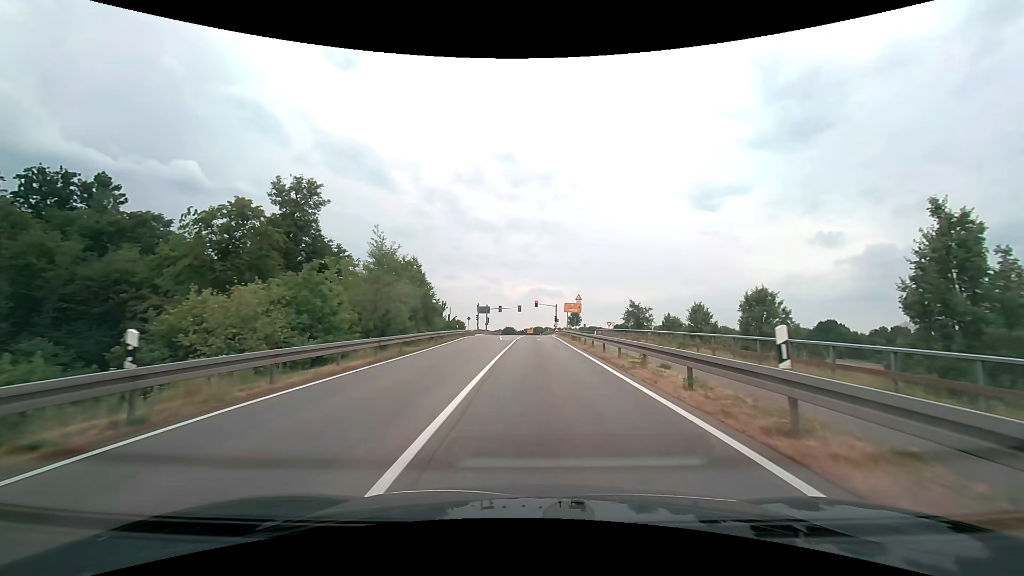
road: secondary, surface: asphalt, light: Day
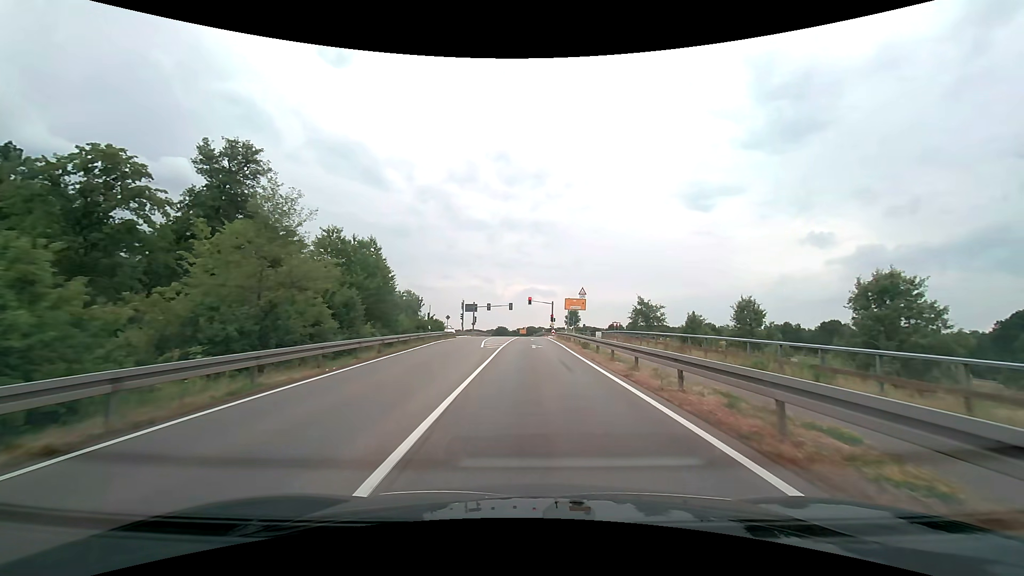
(+0.1, +11.9) m; +1°
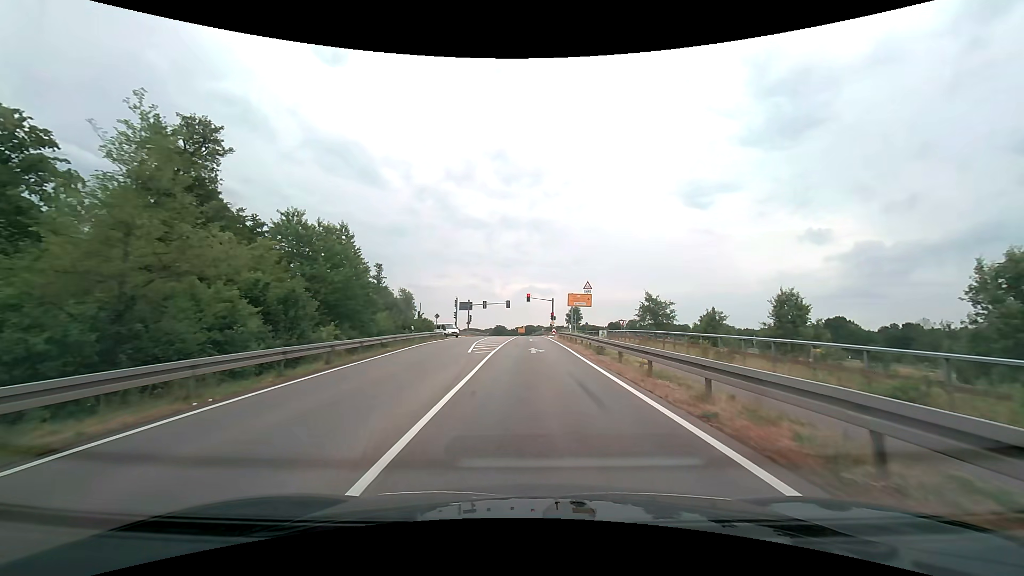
(0.0, +5.8) m; 0°
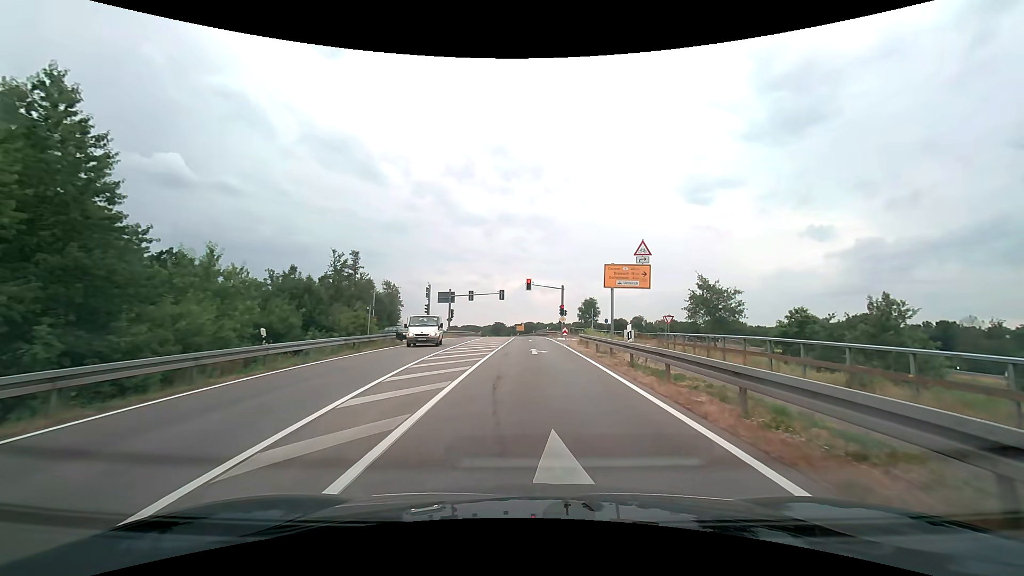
(0.0, +21.0) m; 0°
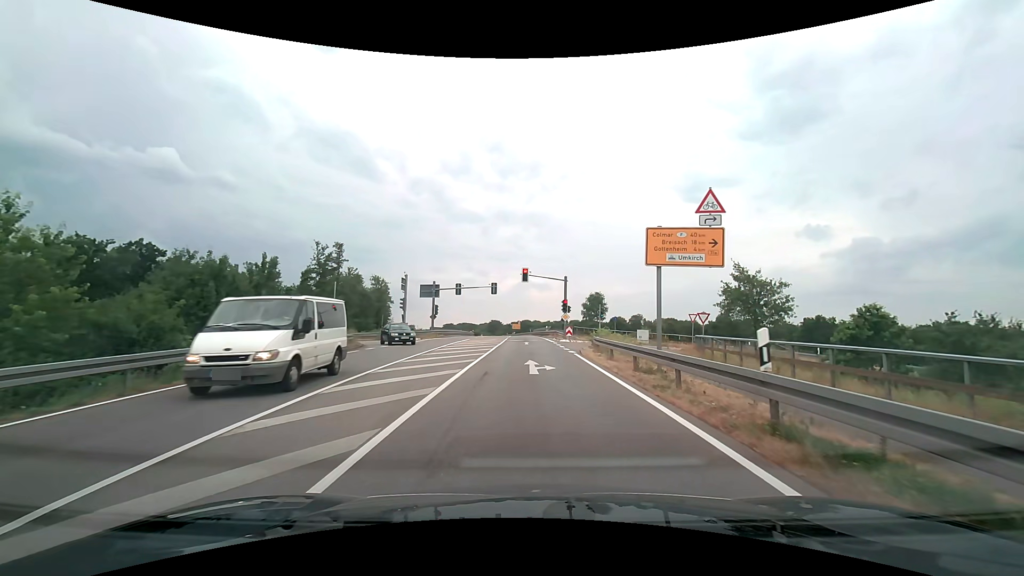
(0.0, +9.0) m; 0°
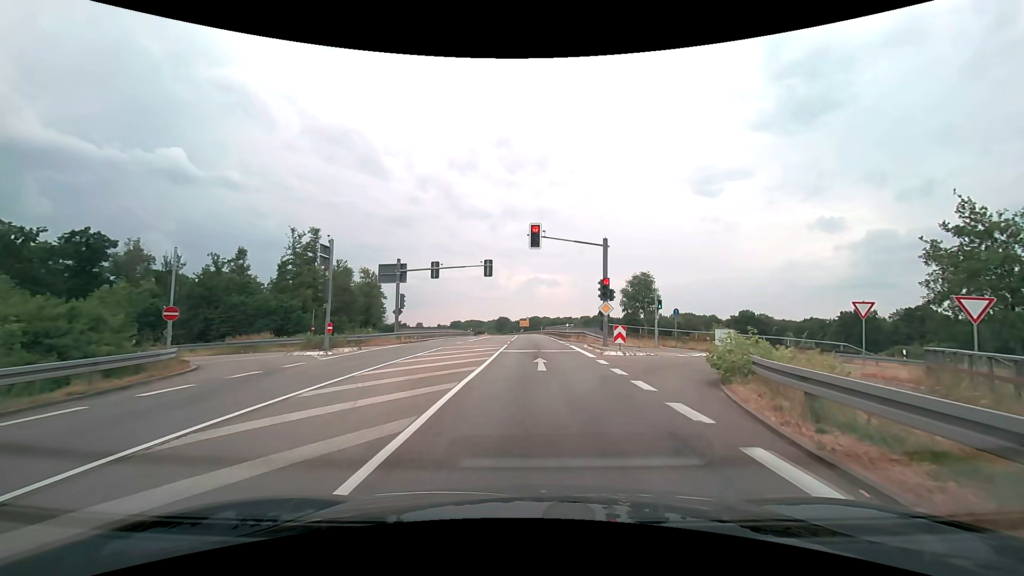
(-0.1, +19.0) m; -1°
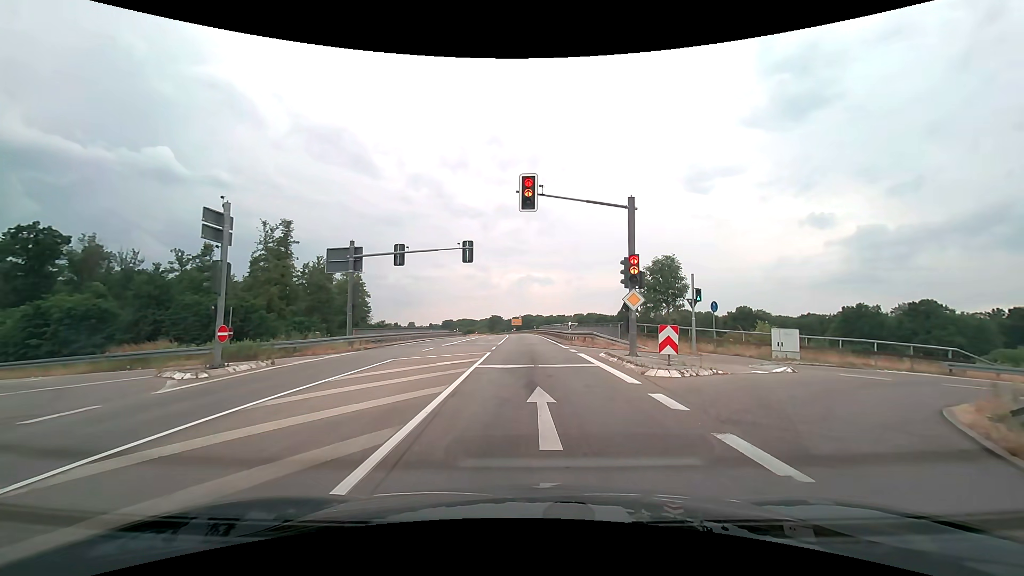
(0.0, +8.4) m; 0°
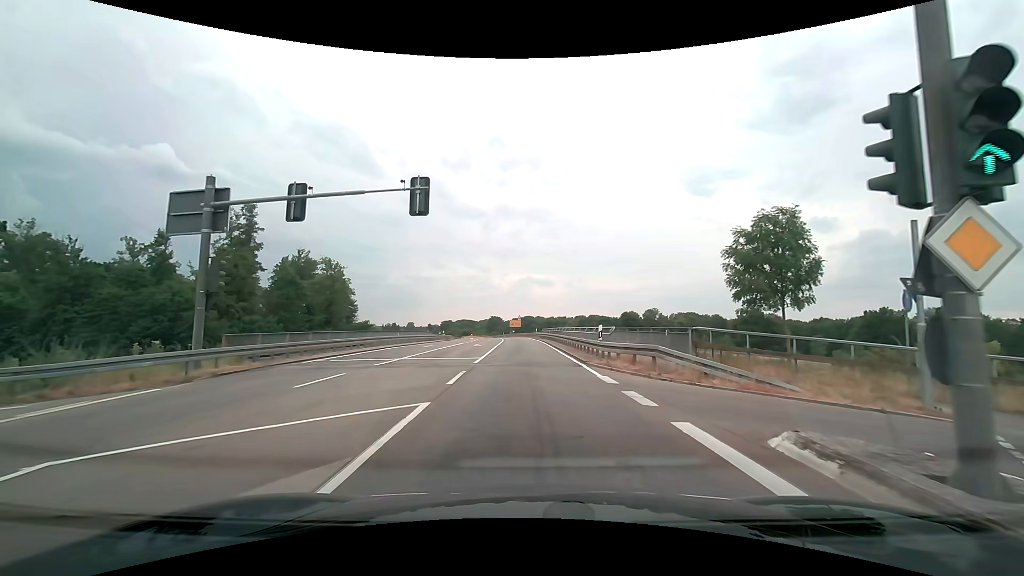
(+0.2, +13.9) m; +1°
(0, +10) (0, +20) (0, +30) (-1, +40) (-1, +50) (-1, +60) (-2, +70) (-3, +80) (-4, +90) (-5, +100) m
